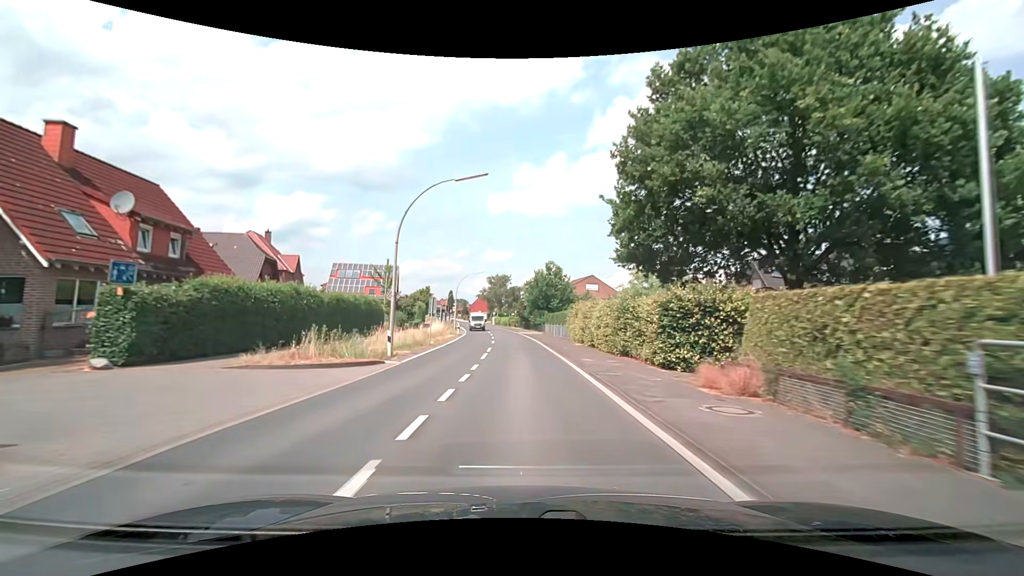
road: secondary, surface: asphalt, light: Day
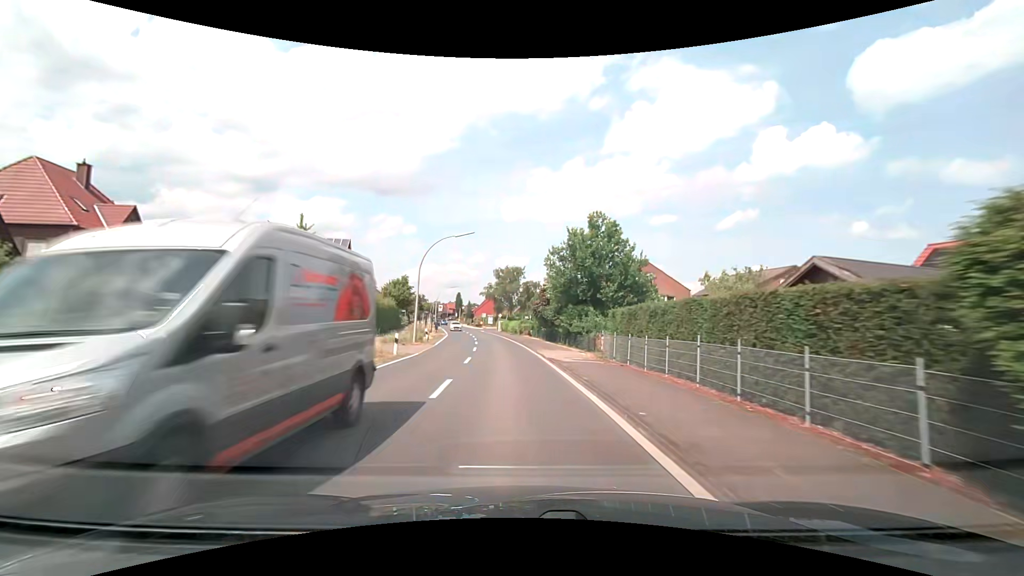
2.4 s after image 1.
(-0.3, +31.3) m; -1°
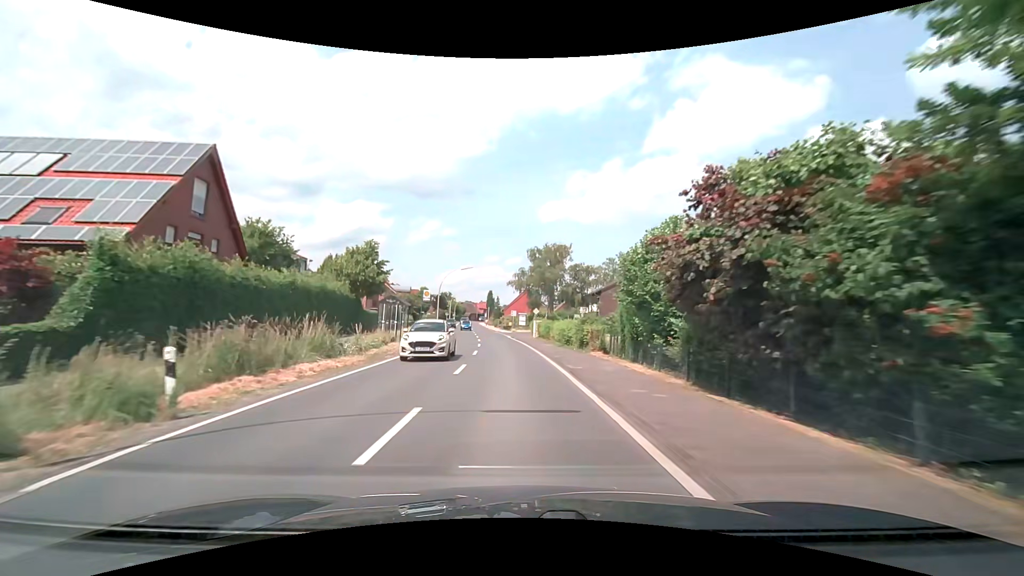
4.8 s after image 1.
(-1.2, +31.0) m; -4°
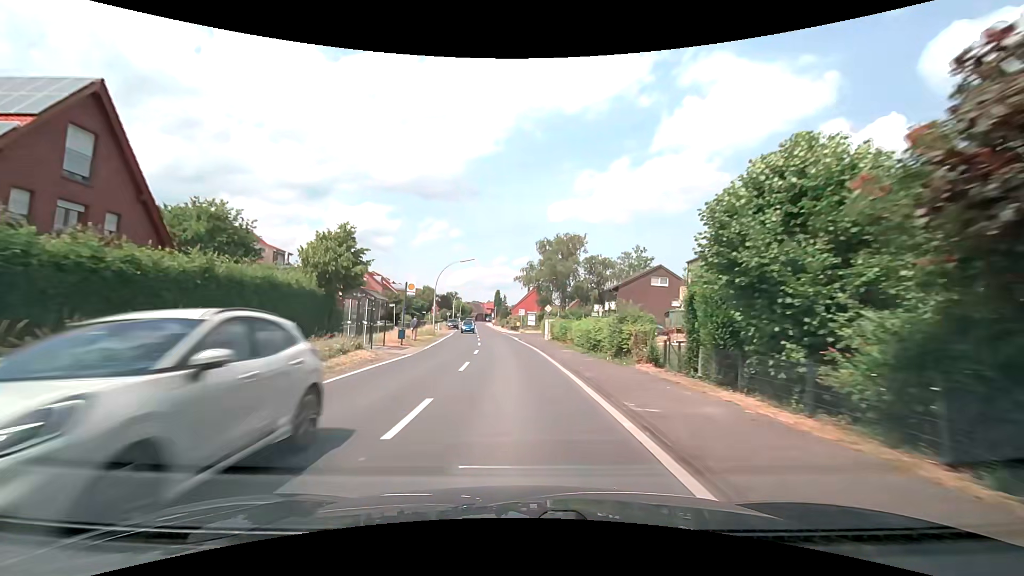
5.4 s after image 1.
(0.0, +7.7) m; -1°
(0, +10) (0, +20) (-1, +30) (-2, +40) (-2, +50) (-3, +60) (-4, +70) (-5, +80) (-6, +90) (-7, +100) m
